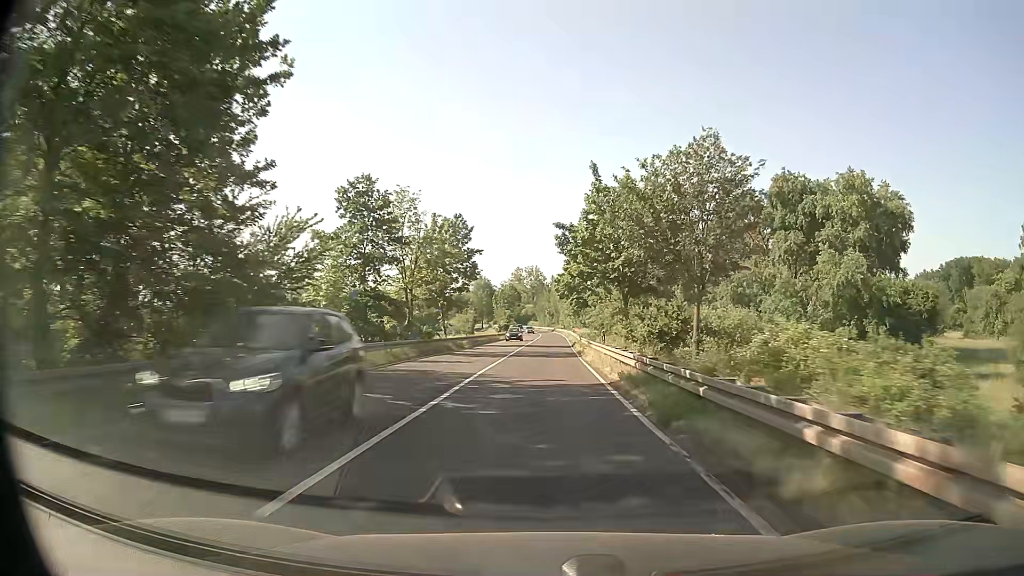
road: primary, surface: asphalt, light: Day
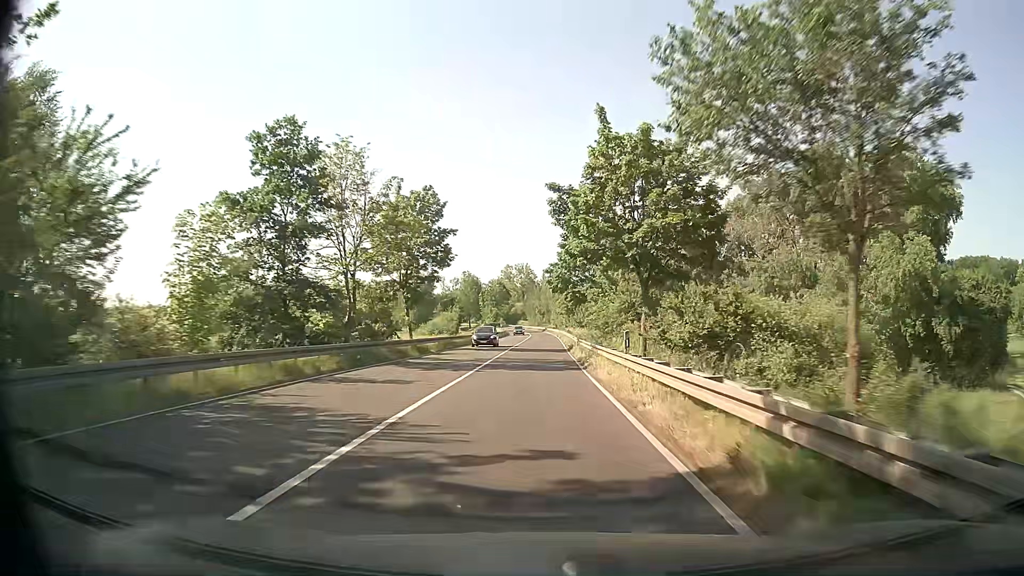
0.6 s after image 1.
(+0.1, +10.7) m; +1°
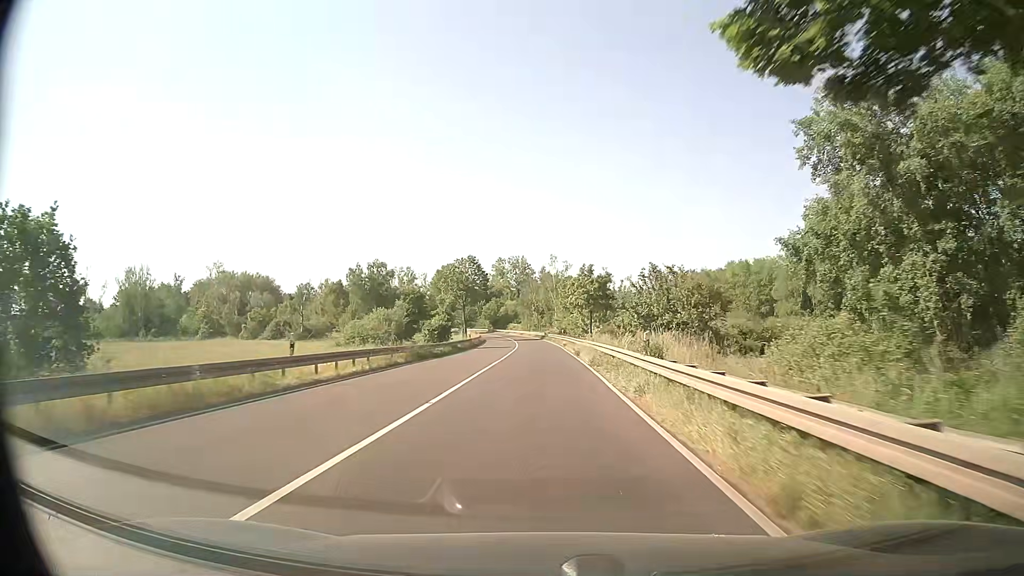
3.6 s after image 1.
(+0.2, +53.4) m; 0°
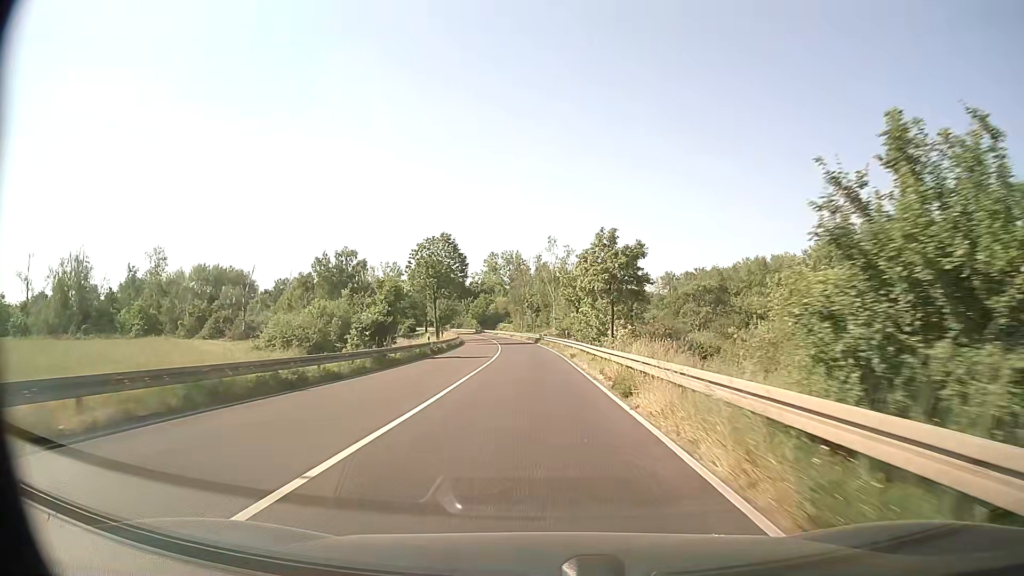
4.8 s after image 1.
(+0.1, +21.2) m; 0°
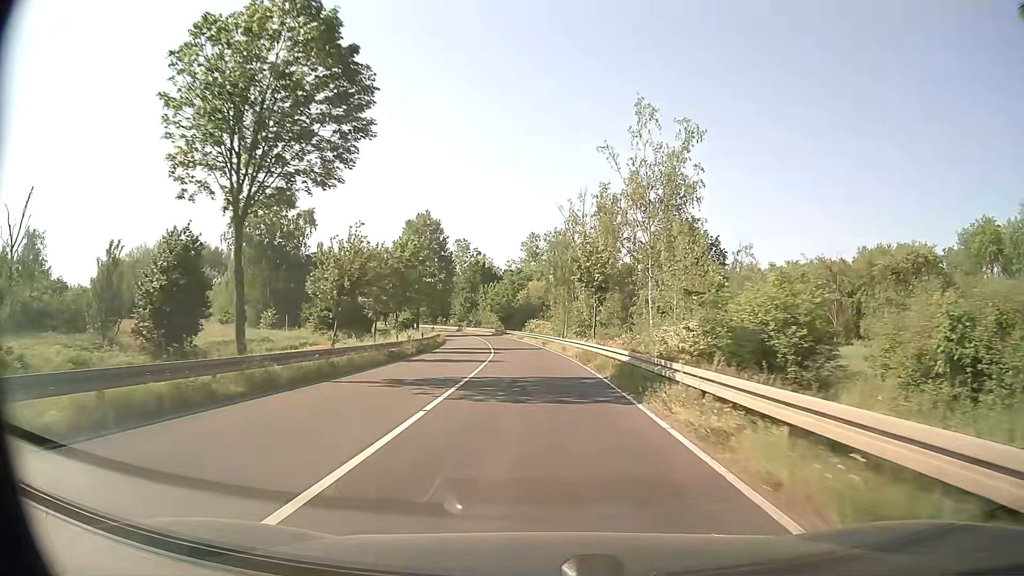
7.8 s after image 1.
(-1.5, +52.4) m; -4°
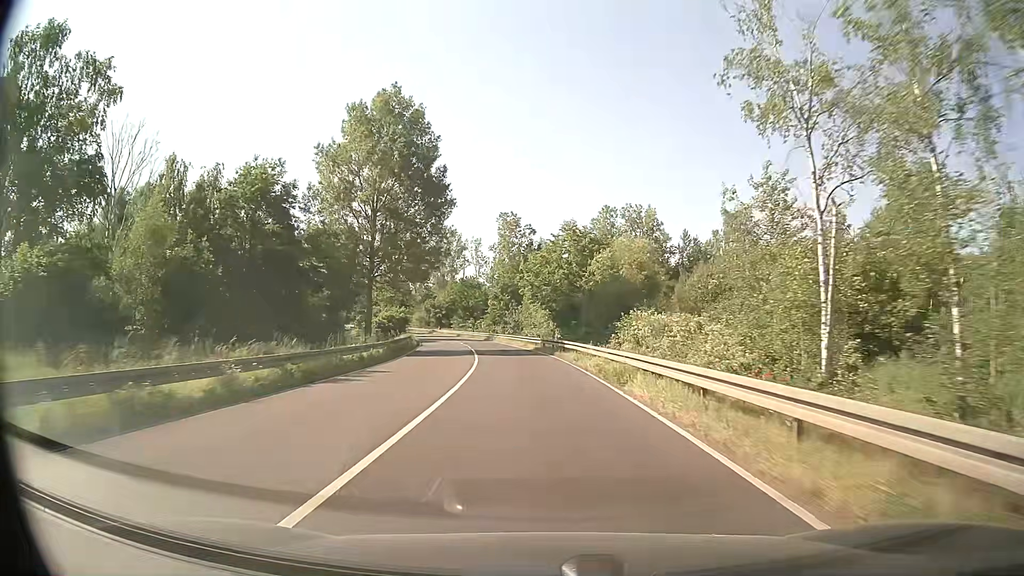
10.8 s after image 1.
(-2.5, +51.7) m; -6°
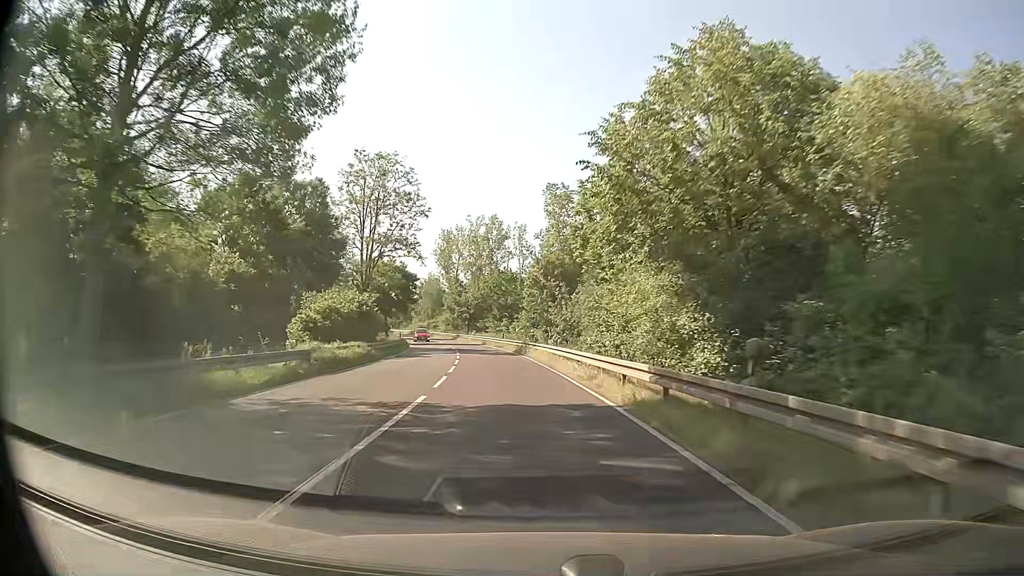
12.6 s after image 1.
(-1.1, +31.1) m; -4°
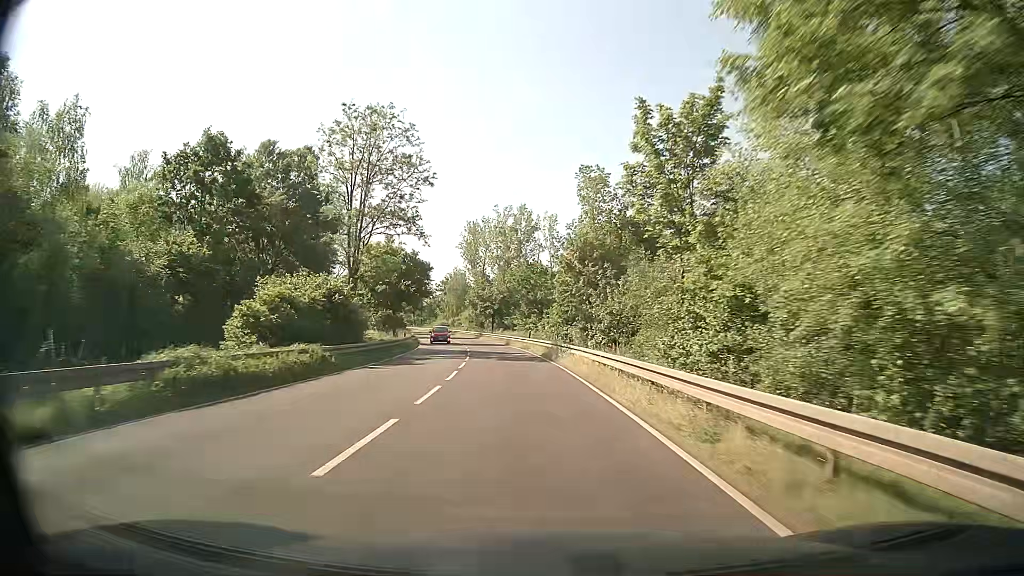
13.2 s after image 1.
(-0.2, +10.5) m; -3°
(0, +10) (-1, +20) (-2, +30) (-3, +40) (-4, +50) (-6, +60) (-8, +69) (-10, +79) (-12, +89) (-15, +99) m
